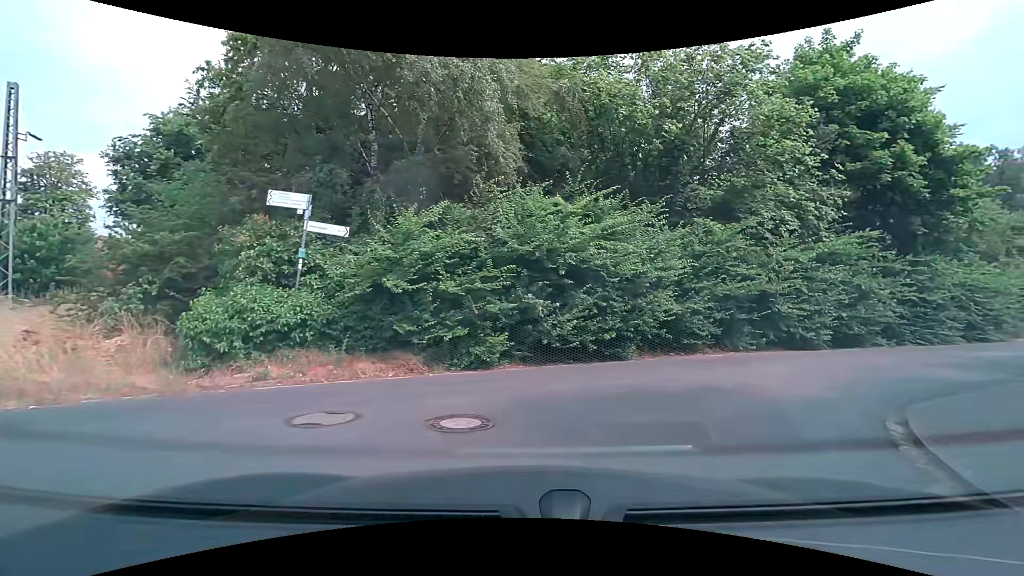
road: residential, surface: asphalt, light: Day
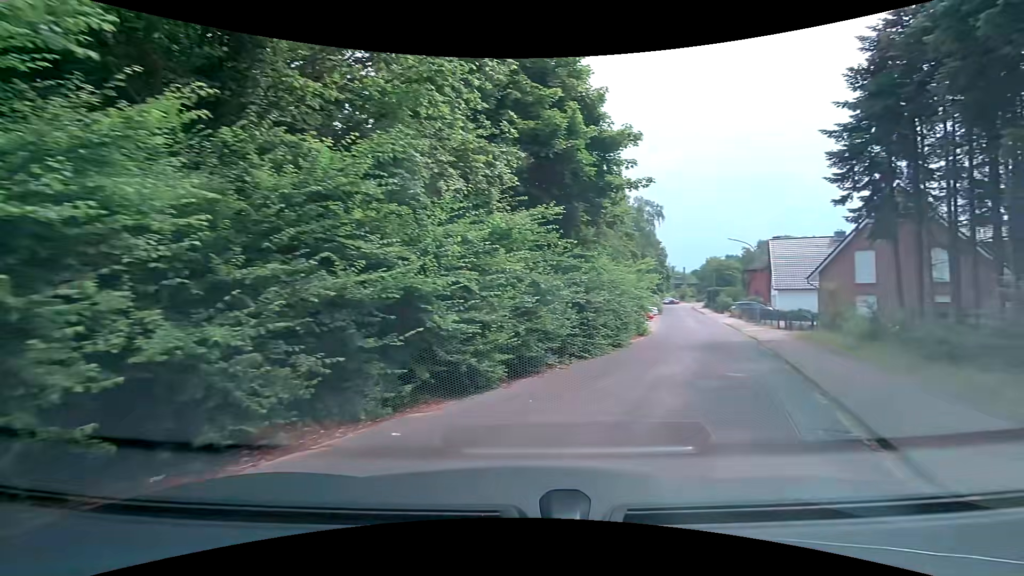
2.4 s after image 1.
(+2.4, +8.5) m; +37°
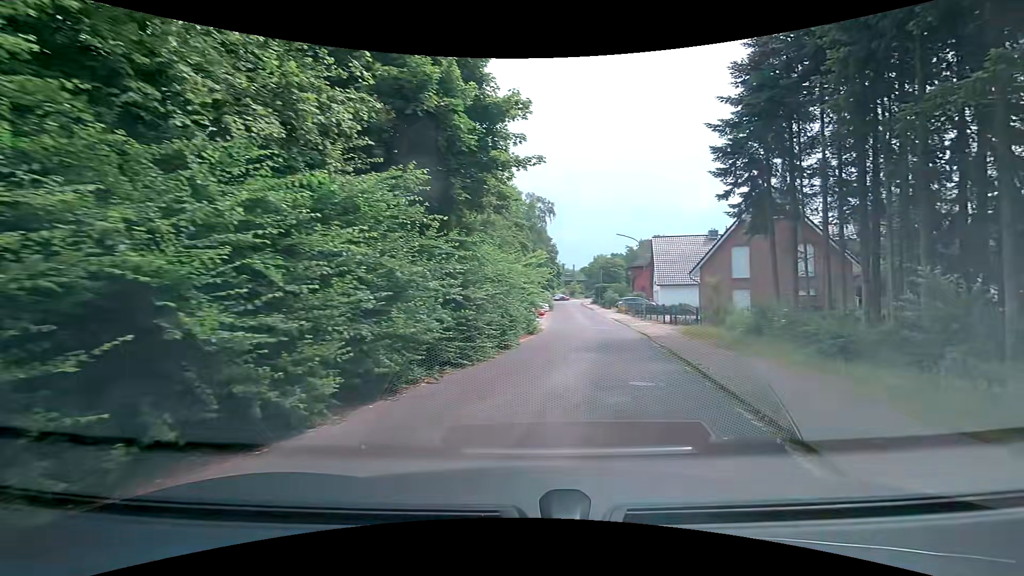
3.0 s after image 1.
(+0.3, +2.8) m; +11°
